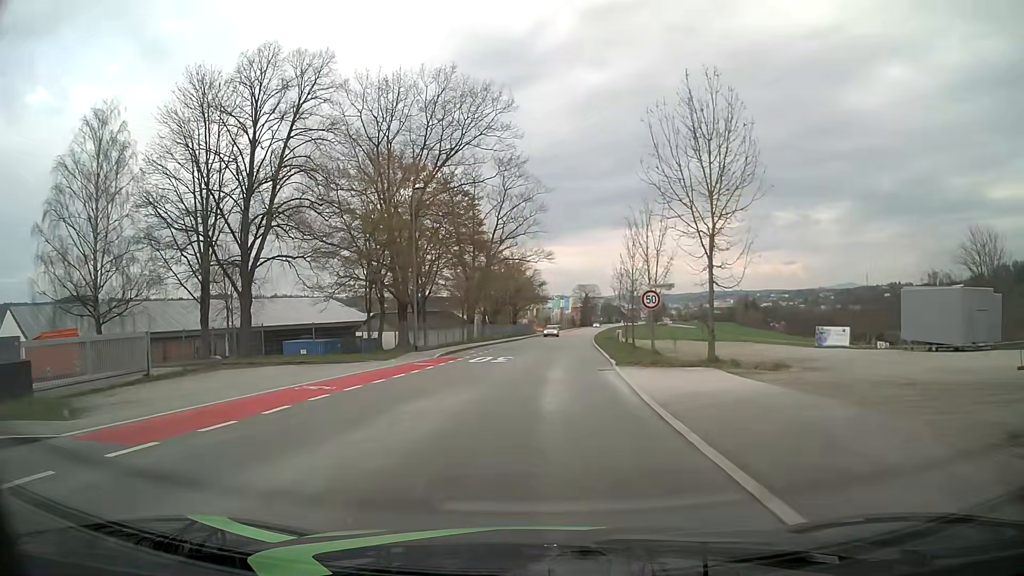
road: tertiary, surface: asphalt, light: Day
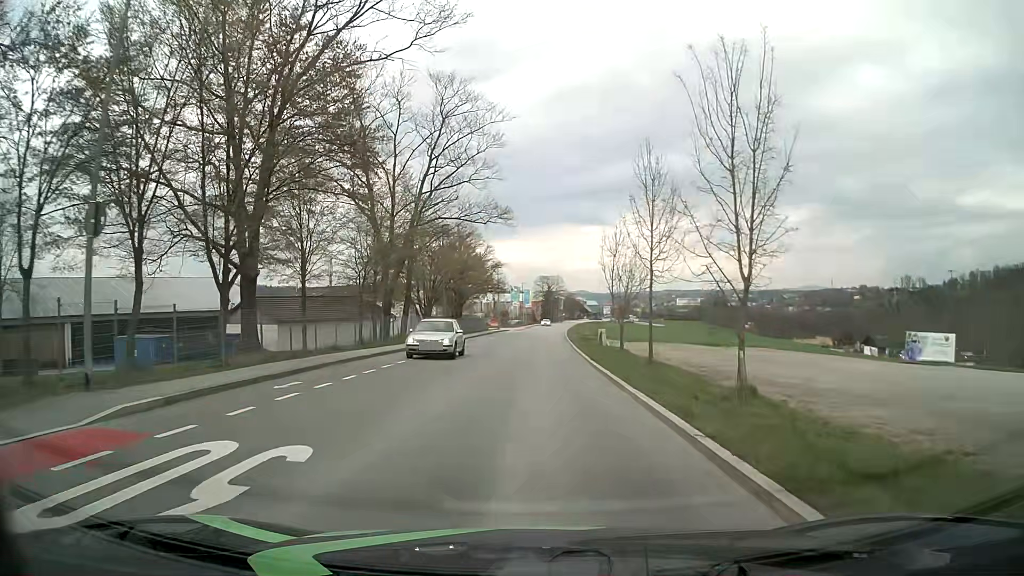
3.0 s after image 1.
(+0.7, +23.0) m; +3°
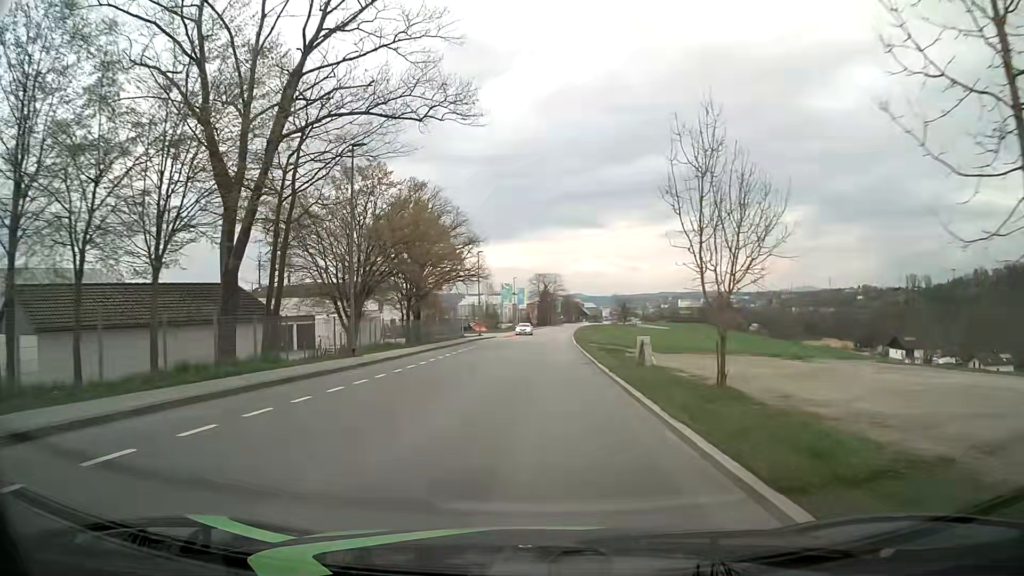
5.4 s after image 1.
(+0.2, +23.9) m; 0°
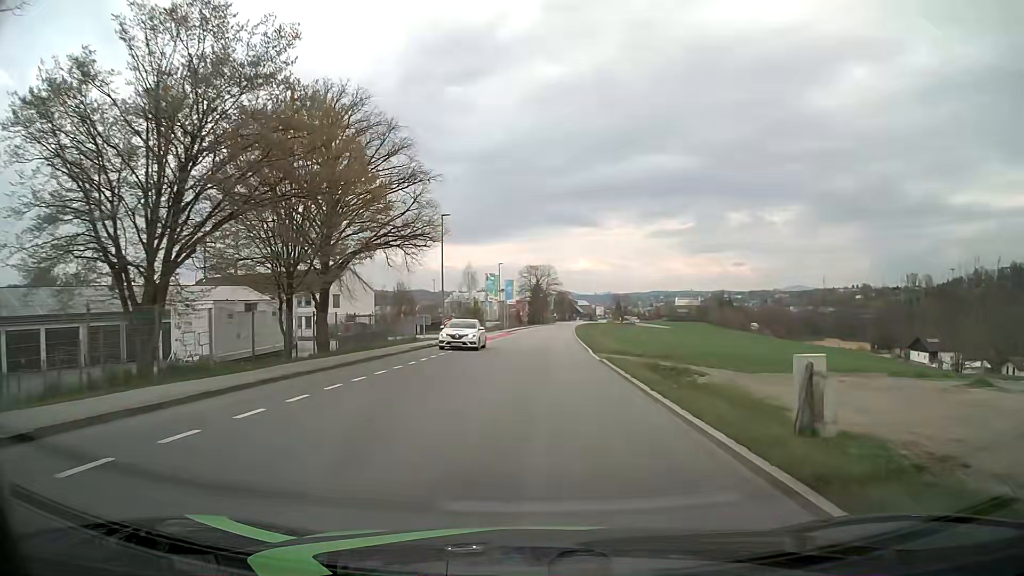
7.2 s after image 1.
(+0.1, +20.9) m; +1°
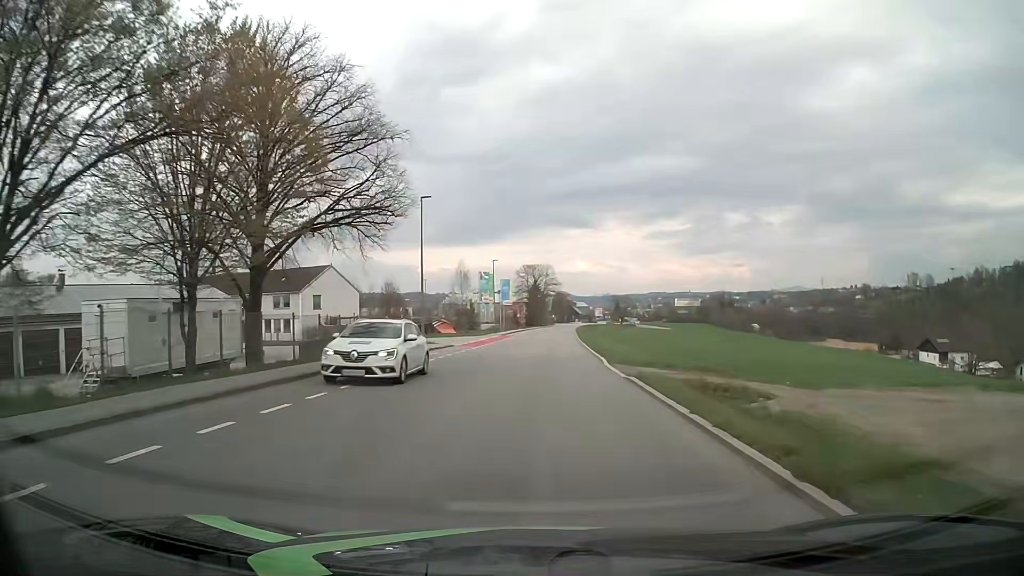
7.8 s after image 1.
(0.0, +7.2) m; 0°
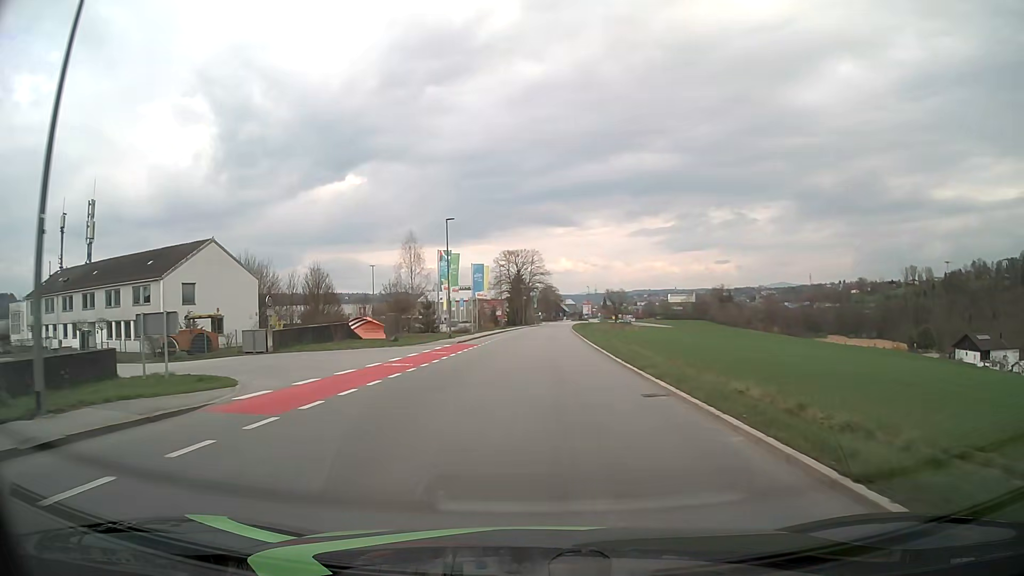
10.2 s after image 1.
(+0.1, +29.5) m; +1°
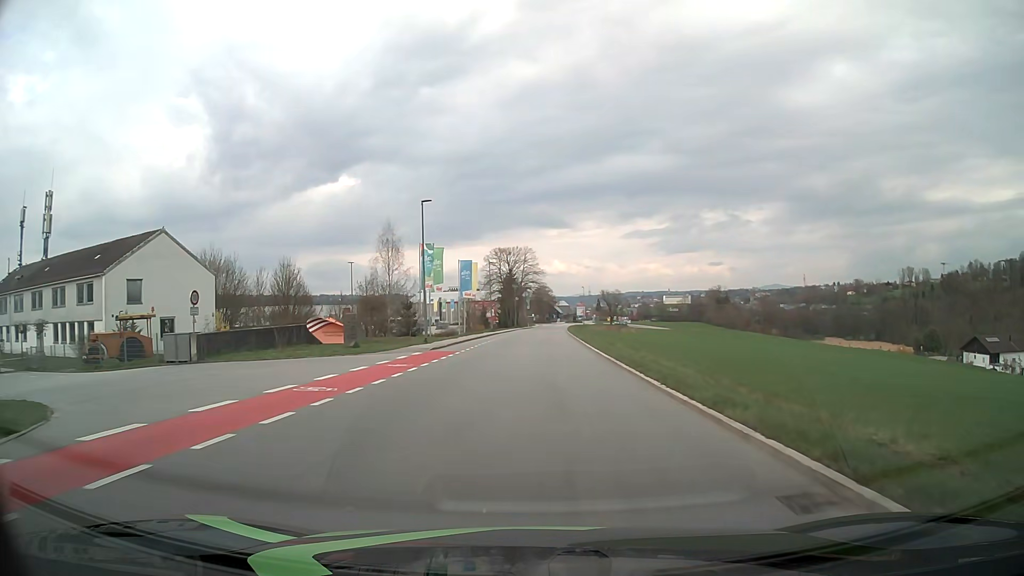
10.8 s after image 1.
(+0.1, +7.5) m; +1°
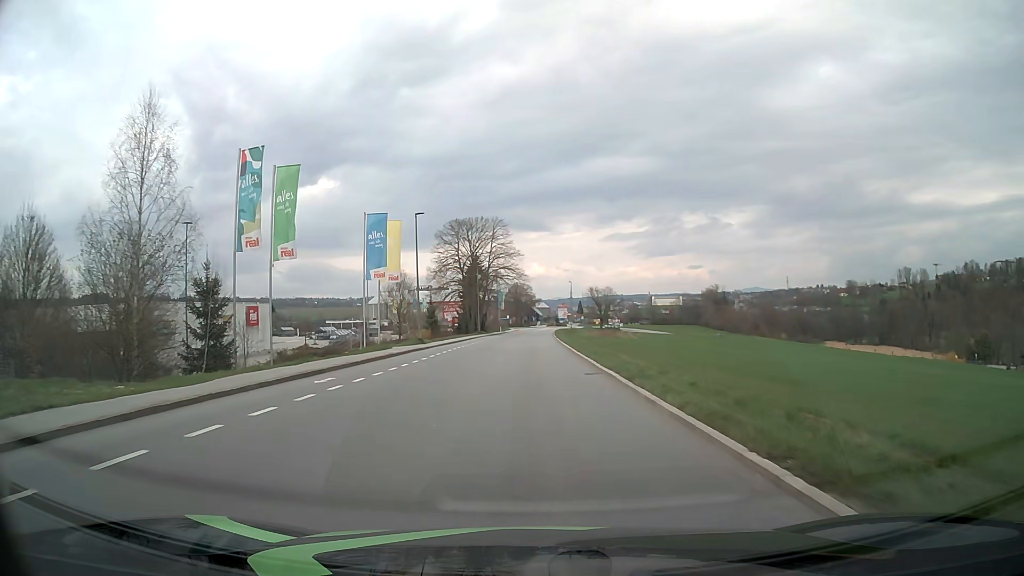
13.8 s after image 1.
(+0.8, +37.4) m; +2°
(0, +10) (0, +20) (0, +30) (0, +40) (0, +50) (0, +60) (0, +70) (0, +80) (+1, +90) (+1, +100) m
